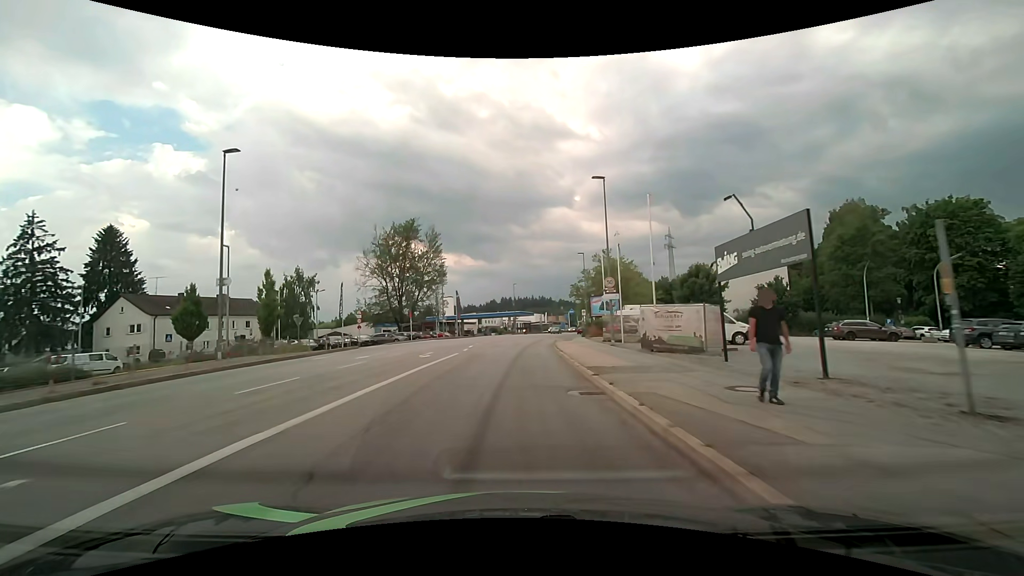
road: tertiary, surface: asphalt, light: Day
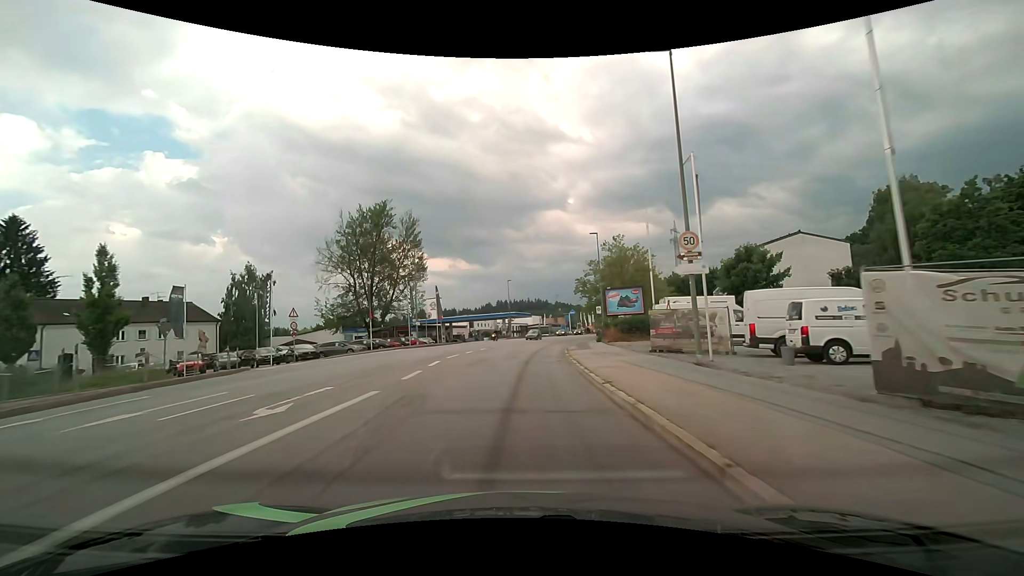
(0.0, +14.3) m; 0°
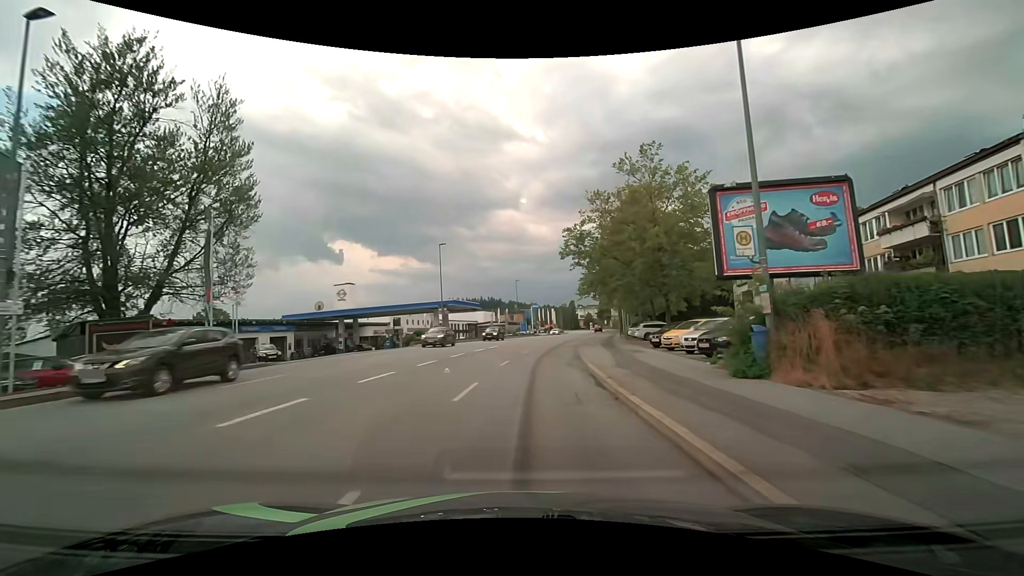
(+1.5, +36.5) m; +5°
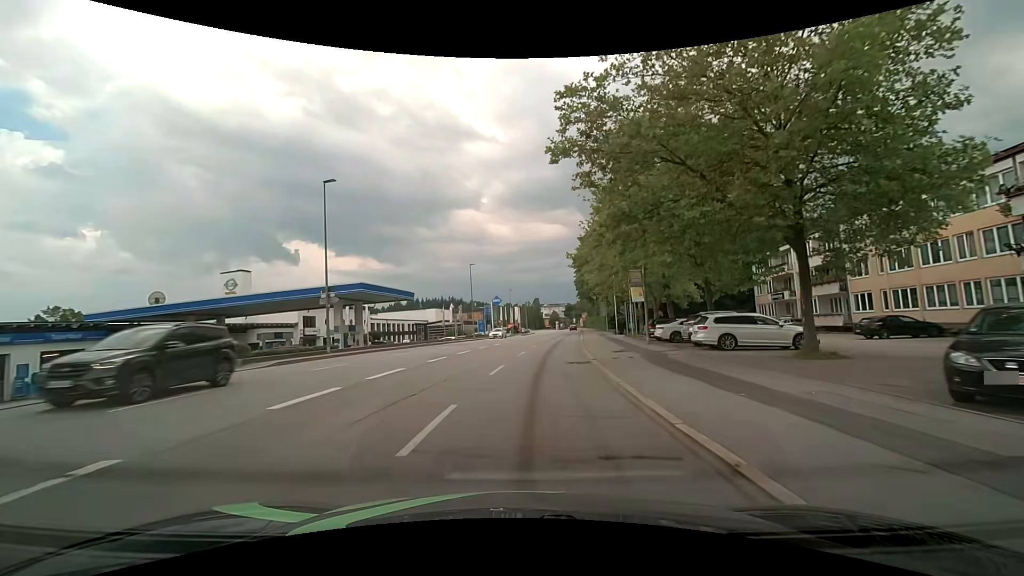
(+0.9, +22.3) m; +4°
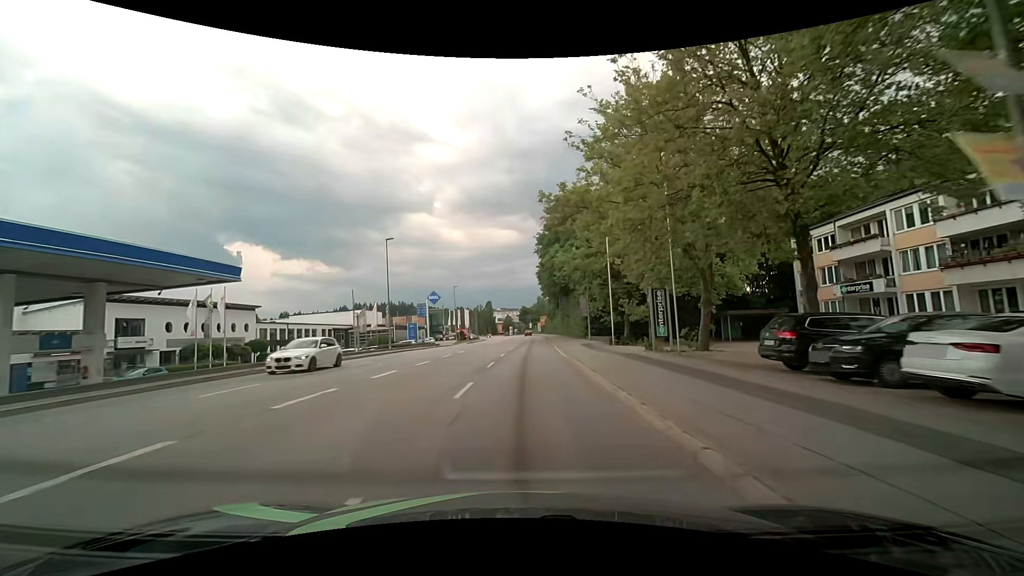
(+1.1, +22.1) m; +6°
(0, +10) (0, +20) (+1, +30) (+1, +40) (+1, +50) (+2, +60) (+2, +70) (+2, +80) (+2, +90) (+2, +100) m
